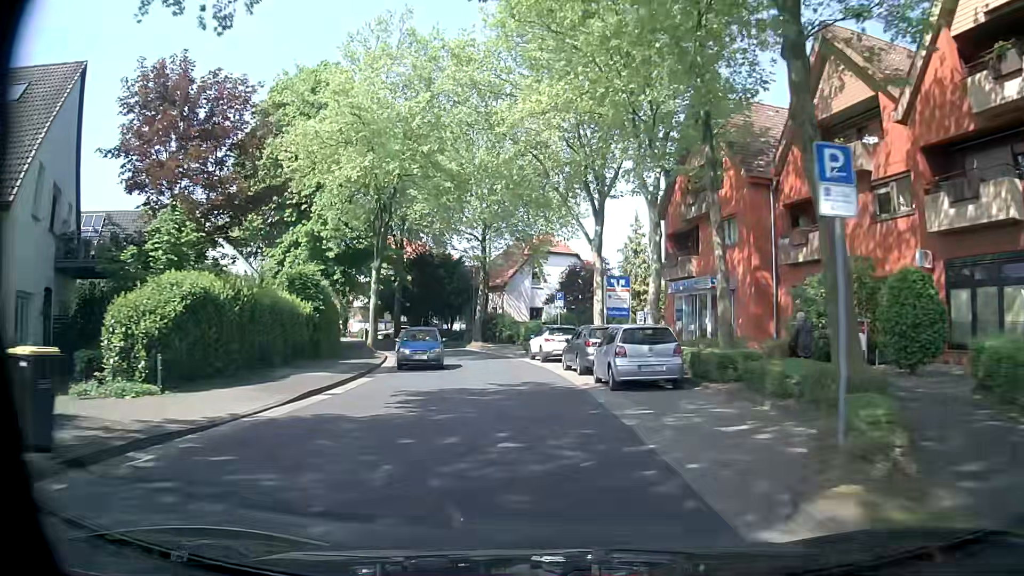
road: tertiary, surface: asphalt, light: Day
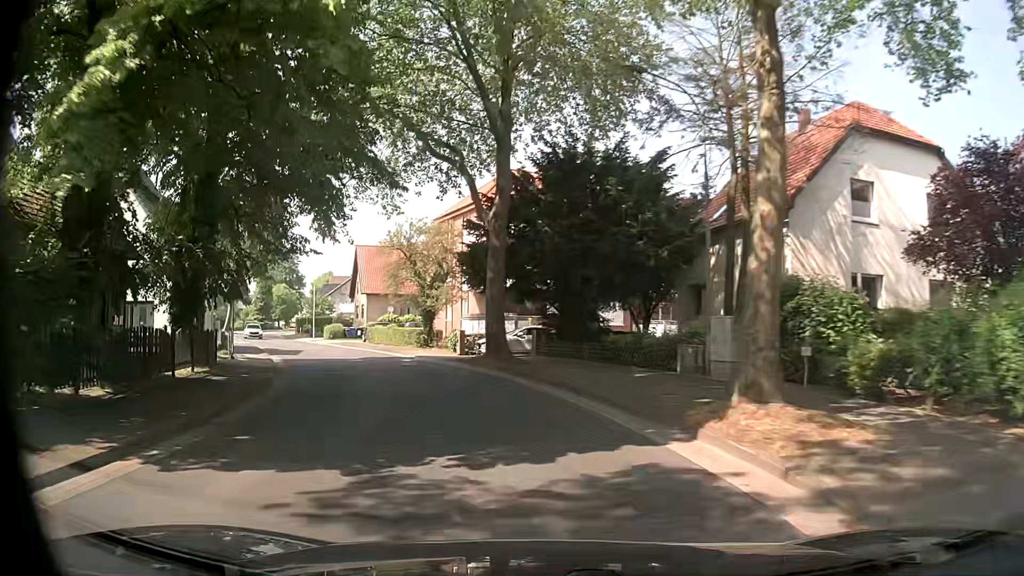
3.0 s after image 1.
(-3.6, +38.0) m; -15°
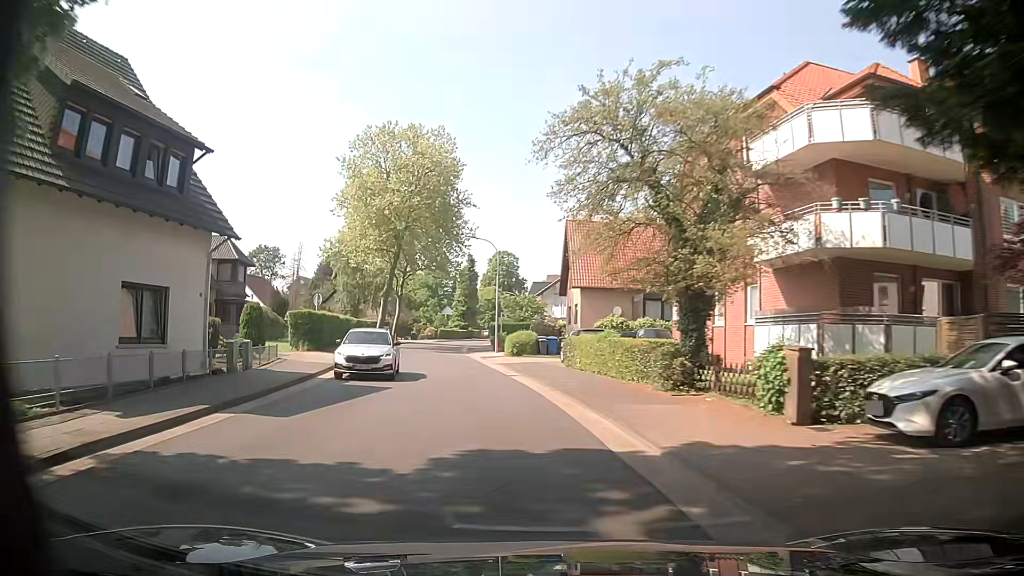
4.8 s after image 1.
(-4.0, +22.5) m; -20°
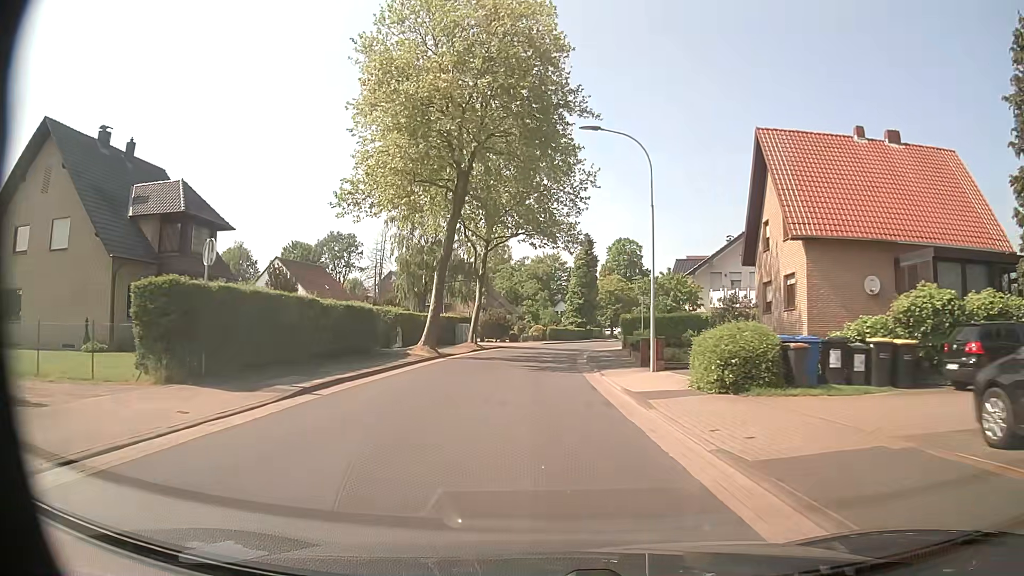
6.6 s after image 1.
(-2.6, +23.2) m; -10°
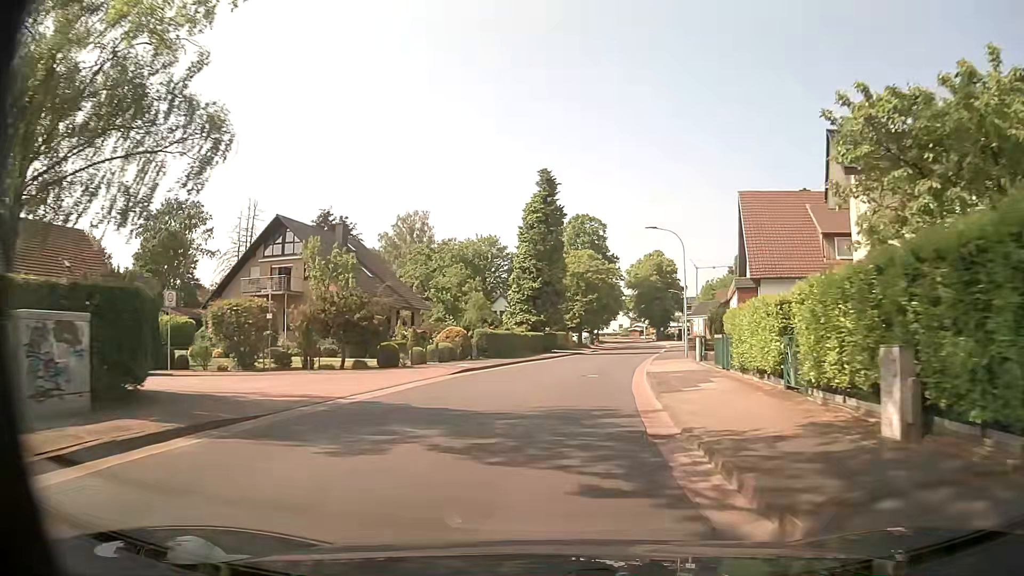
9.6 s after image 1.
(+0.3, +39.9) m; +4°
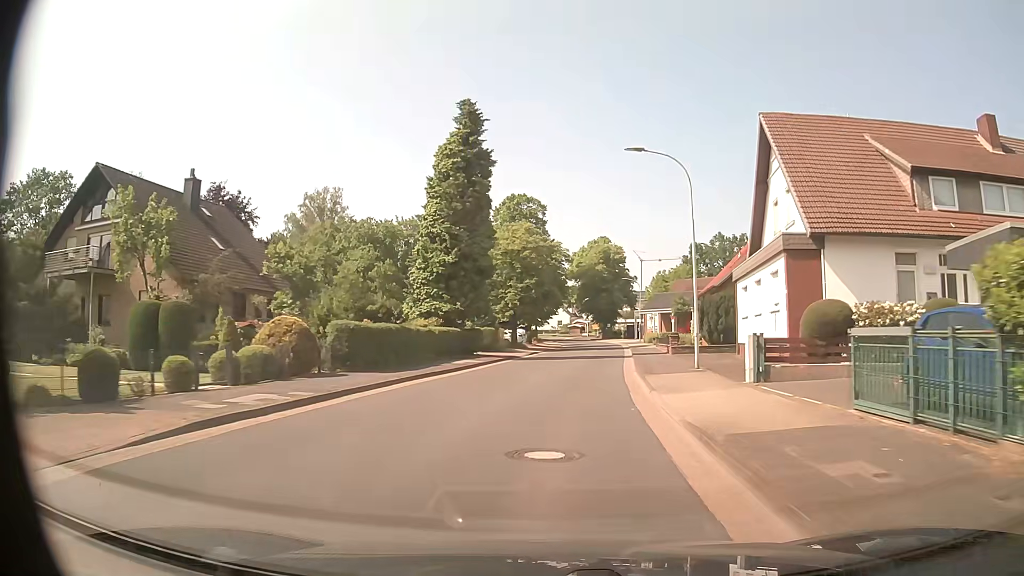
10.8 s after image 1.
(+0.8, +16.2) m; +6°
